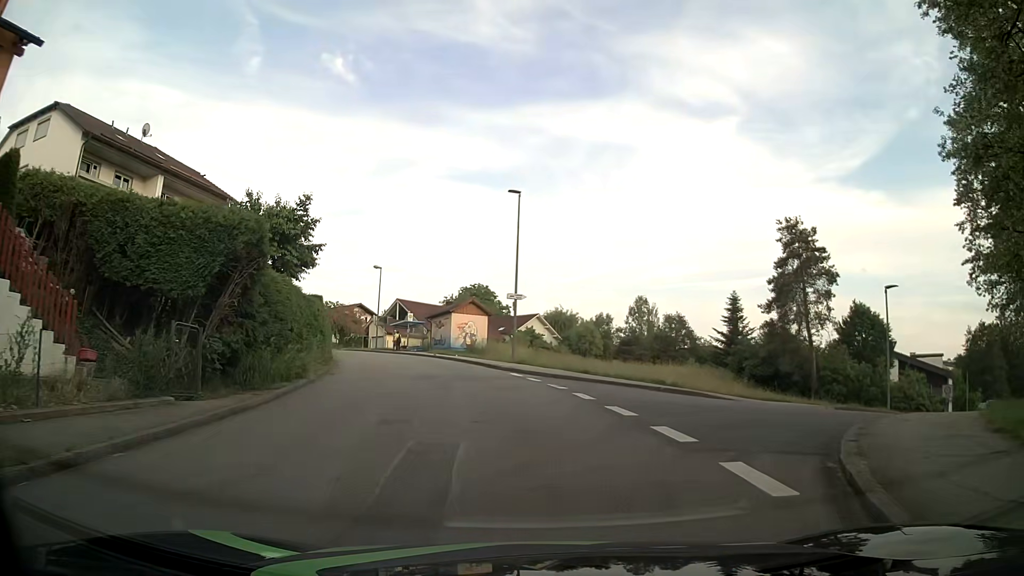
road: unclassified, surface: asphalt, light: Day
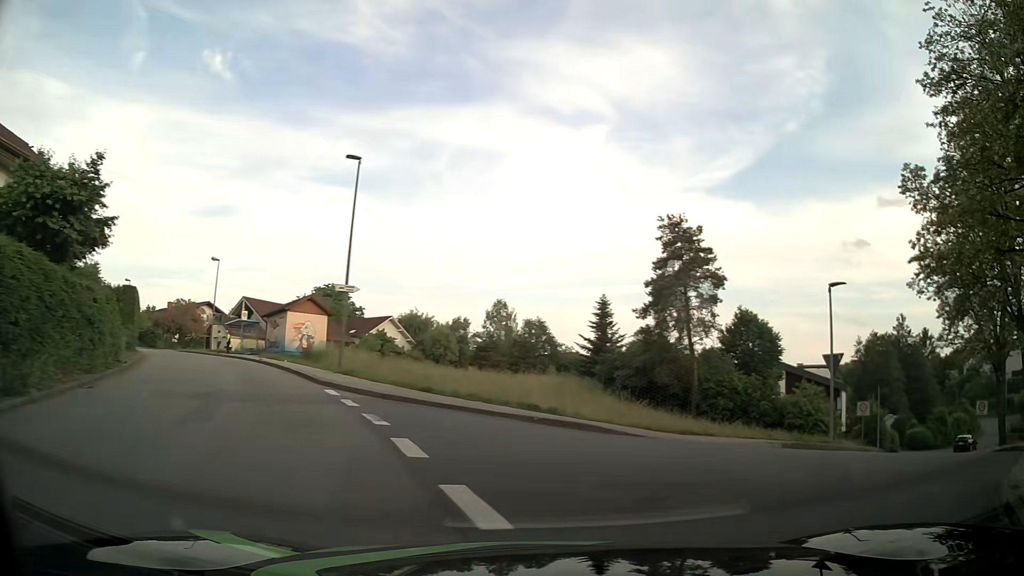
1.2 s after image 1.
(+0.4, +6.5) m; +10°
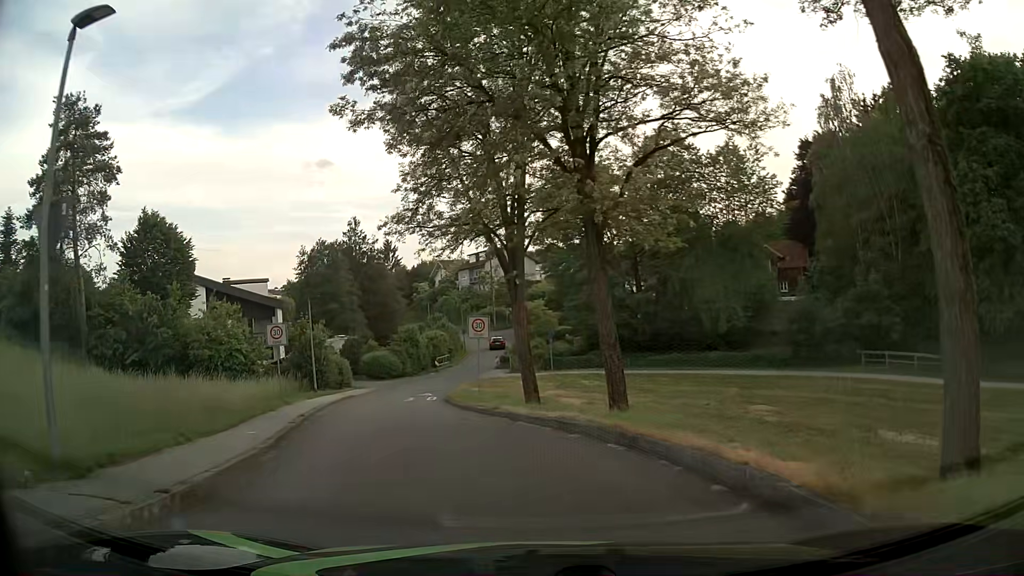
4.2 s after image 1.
(+7.7, +12.4) m; +48°
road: residential
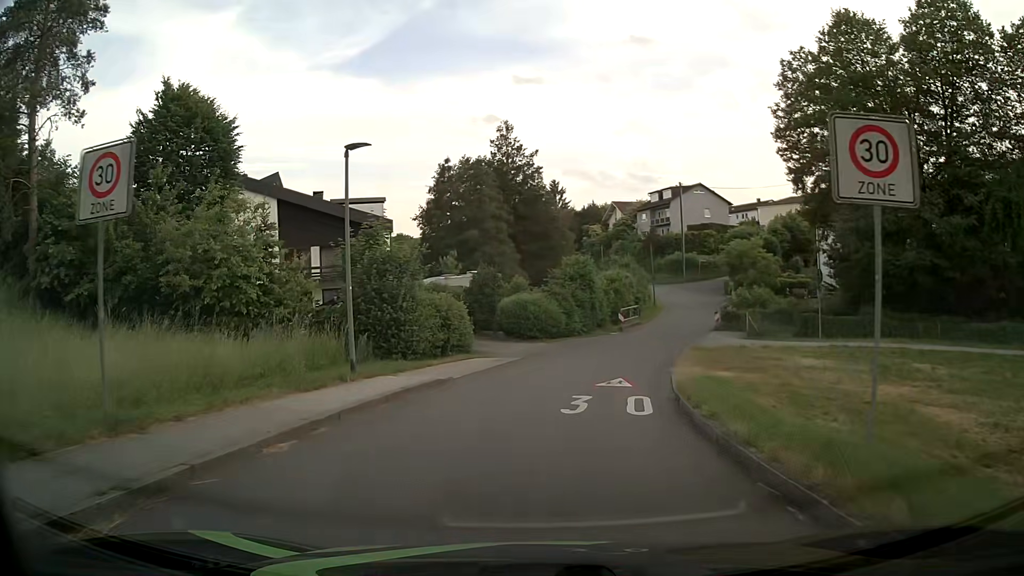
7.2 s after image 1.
(-3.2, +20.3) m; -14°
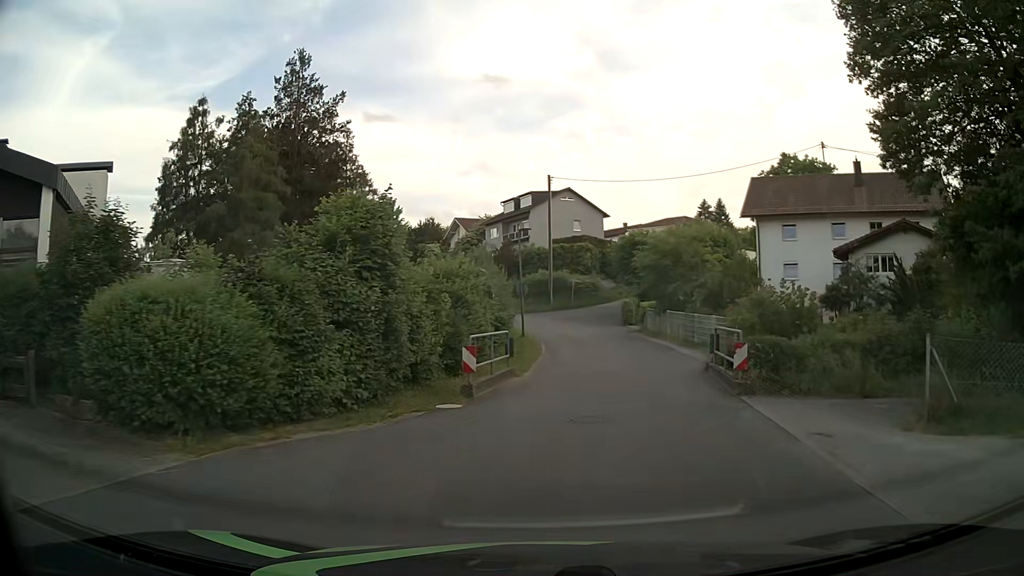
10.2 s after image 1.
(+2.2, +22.4) m; +13°
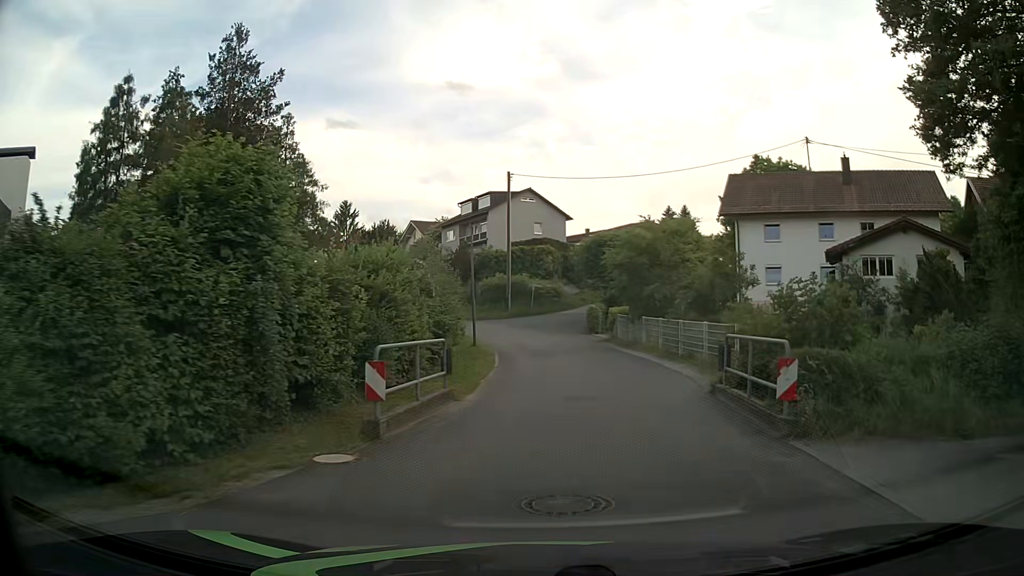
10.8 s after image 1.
(+0.1, +4.4) m; +3°
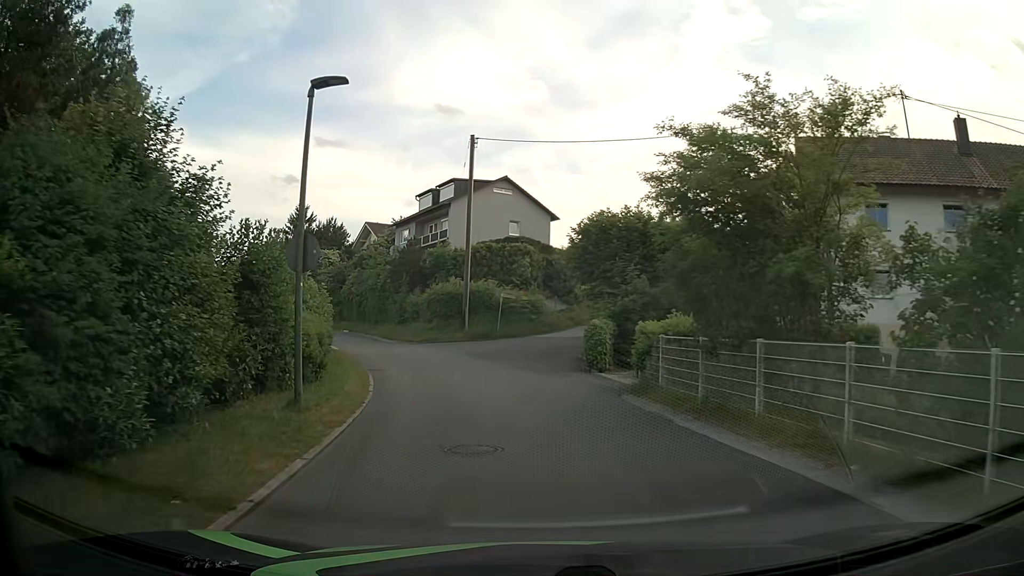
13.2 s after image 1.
(+0.8, +17.0) m; +2°
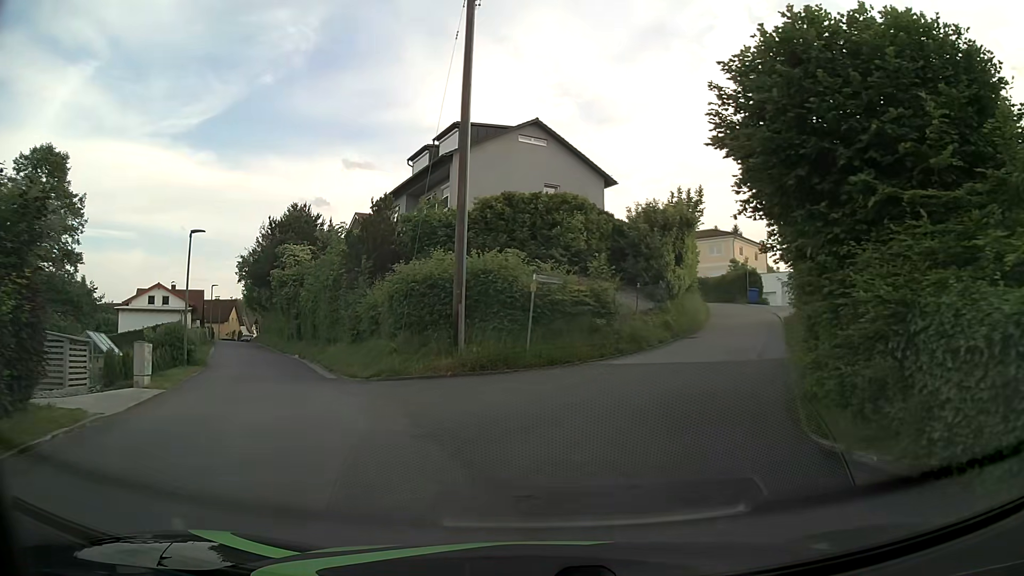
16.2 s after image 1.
(-0.8, +20.2) m; -3°
